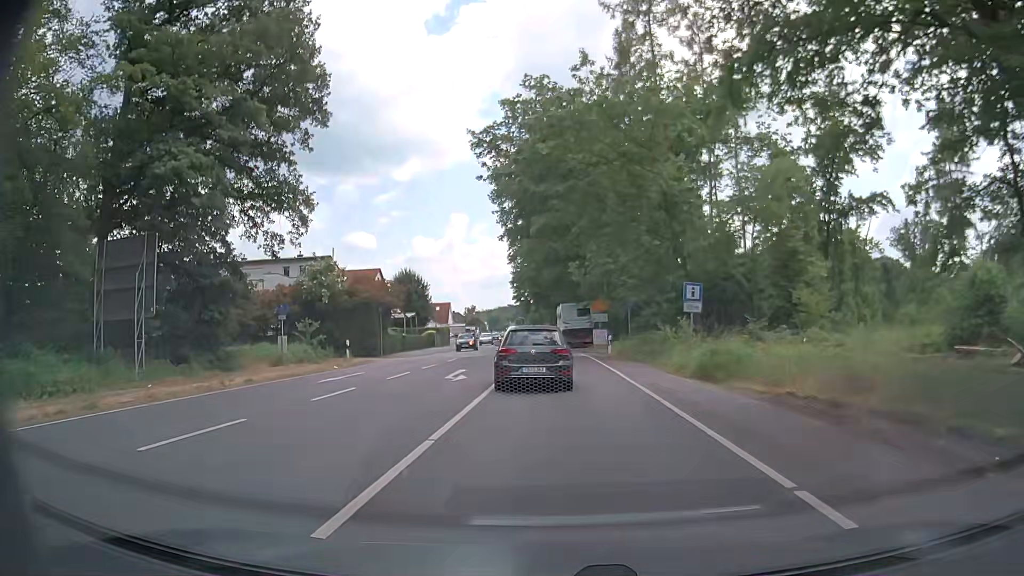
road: primary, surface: asphalt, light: Day
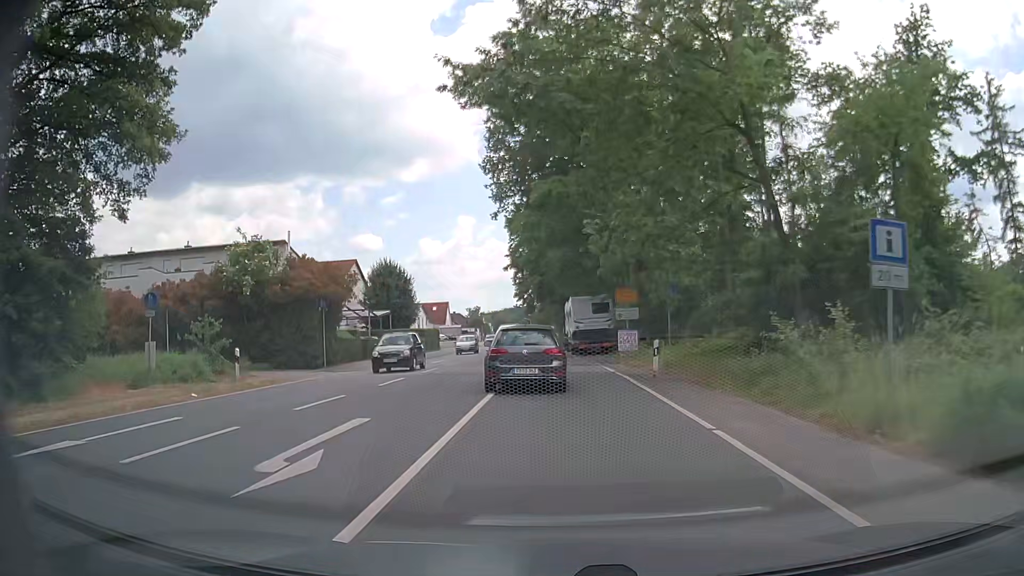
(0.0, +12.7) m; -1°
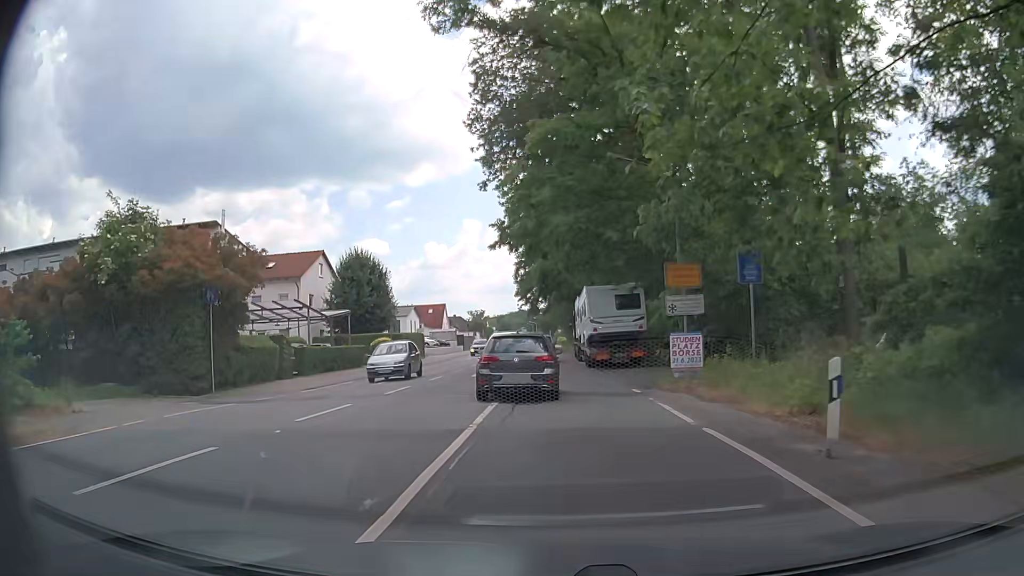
(+0.2, +12.1) m; +1°
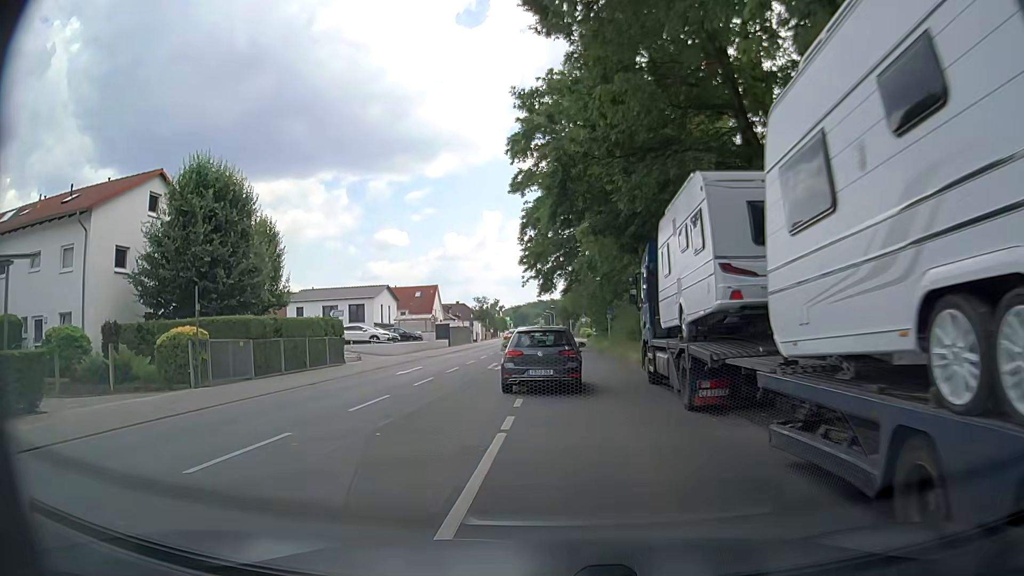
(-0.8, +29.0) m; -3°
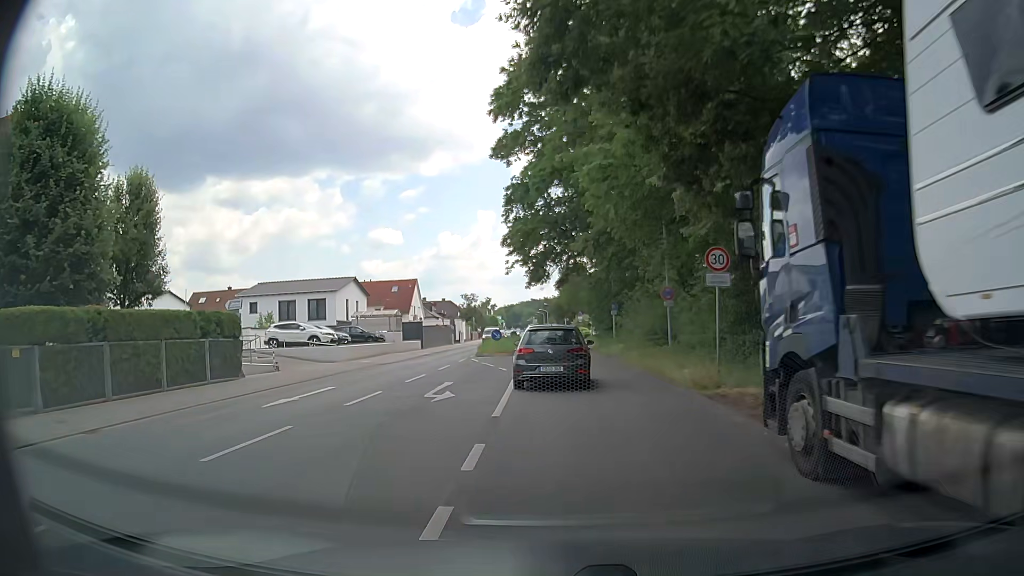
(+0.2, +11.2) m; +3°
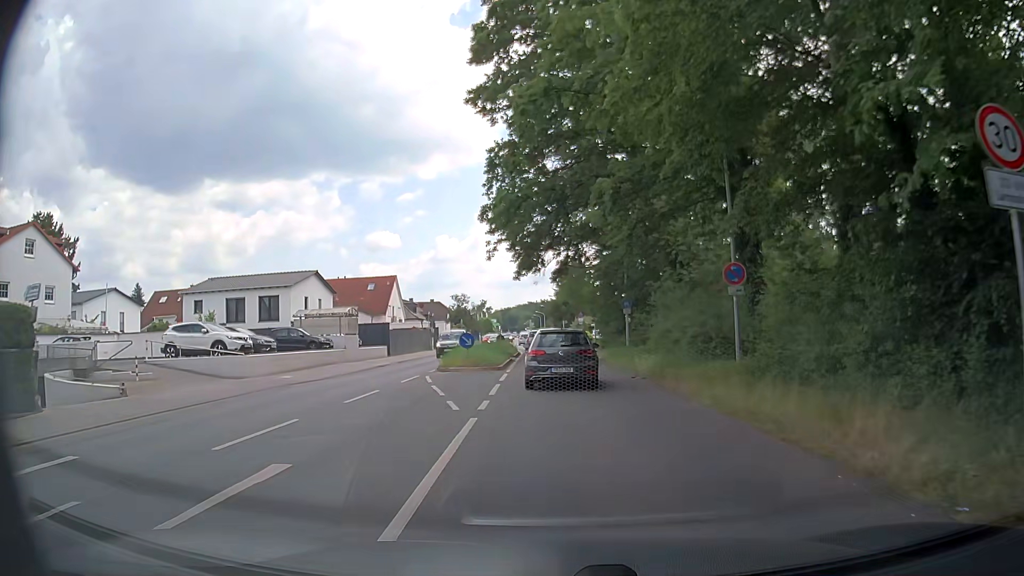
(-0.2, +11.0) m; -2°
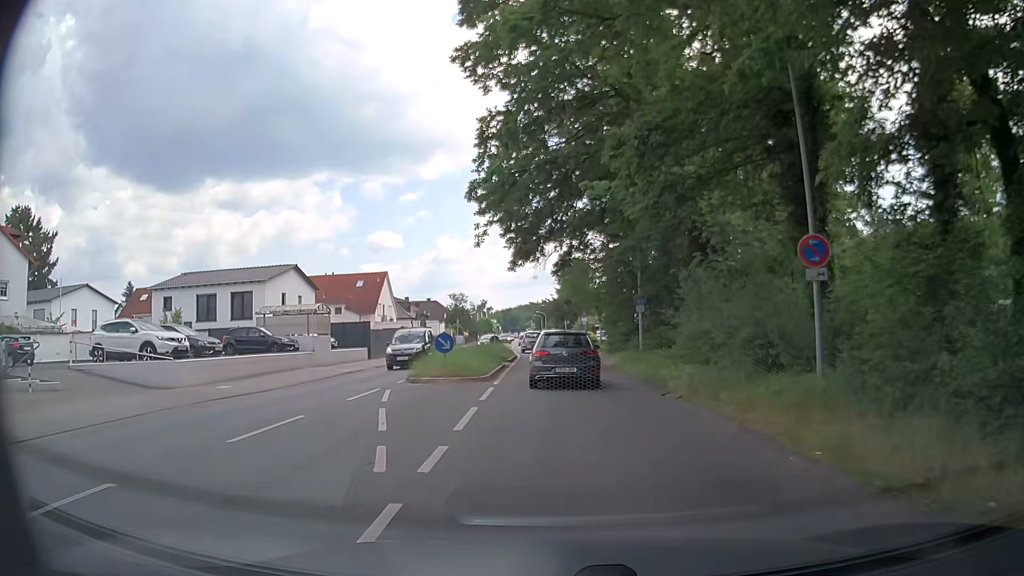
(+0.1, +5.4) m; +2°
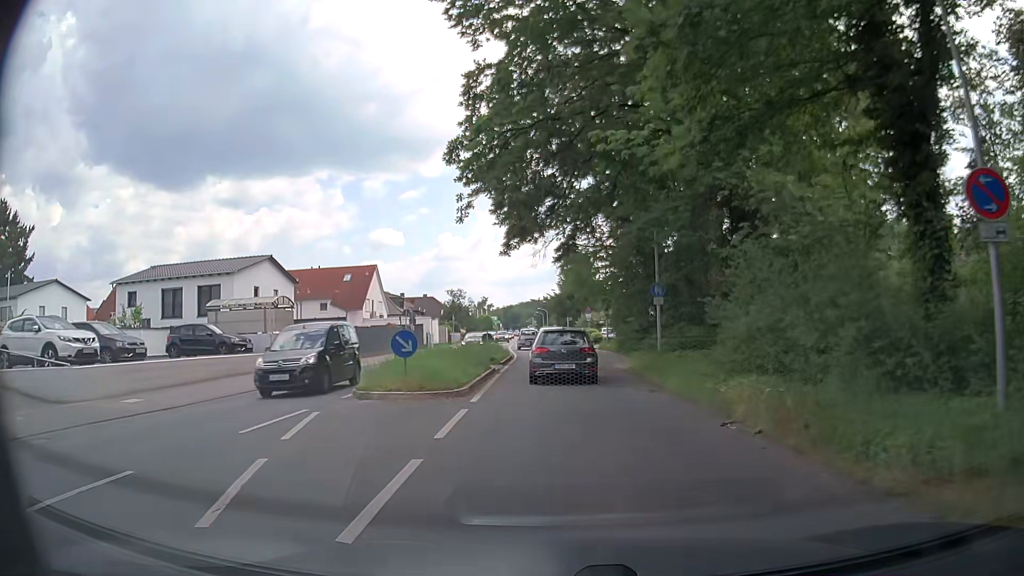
(-0.1, +5.4) m; -2°
(0, +10) (0, +20) (0, +30) (-1, +40) (-2, +50) (-2, +60) (-3, +70) (-3, +80) (-4, +90) (-4, +100) m
